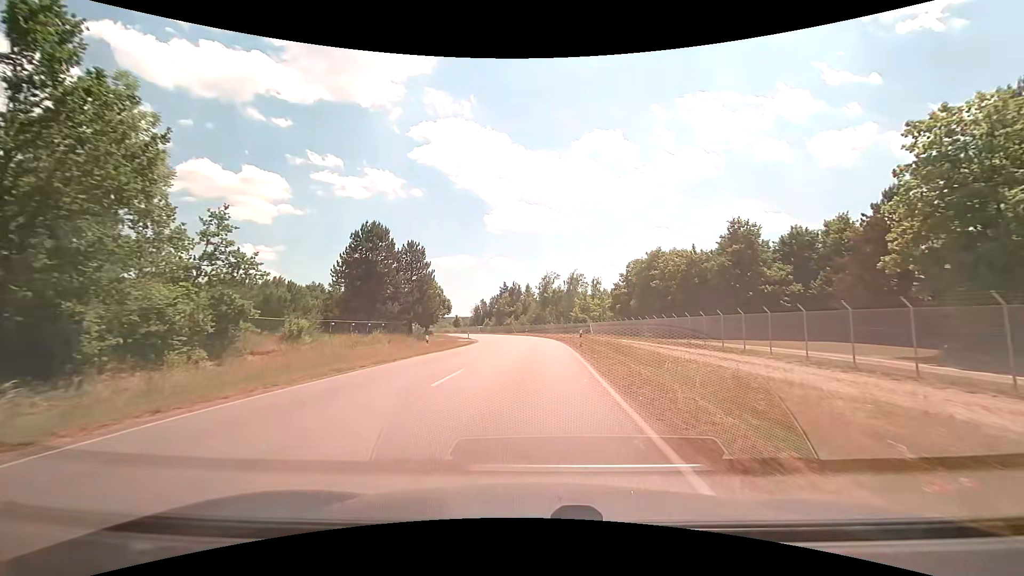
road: unclassified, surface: asphalt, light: Day
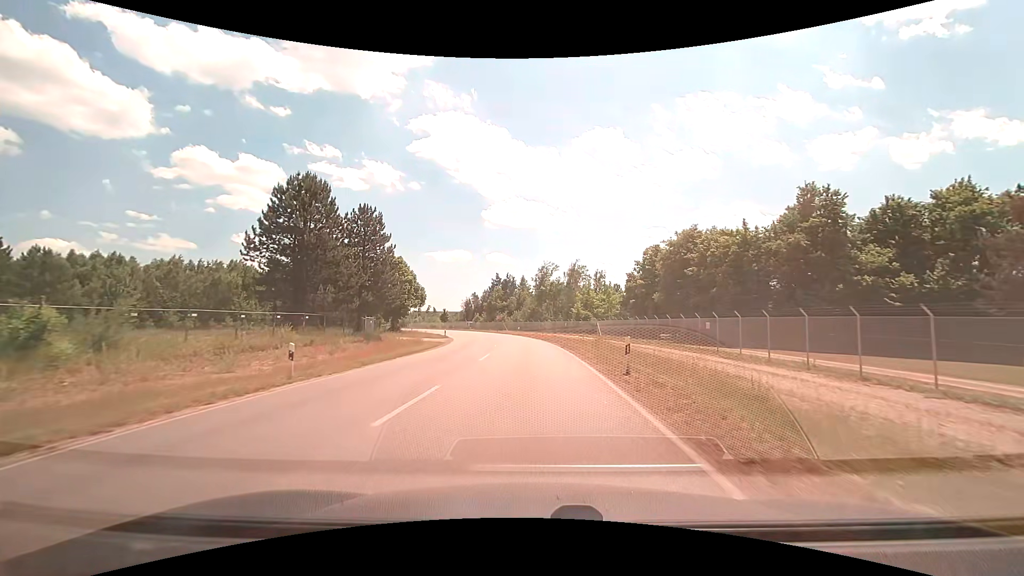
(+0.2, +16.3) m; +1°
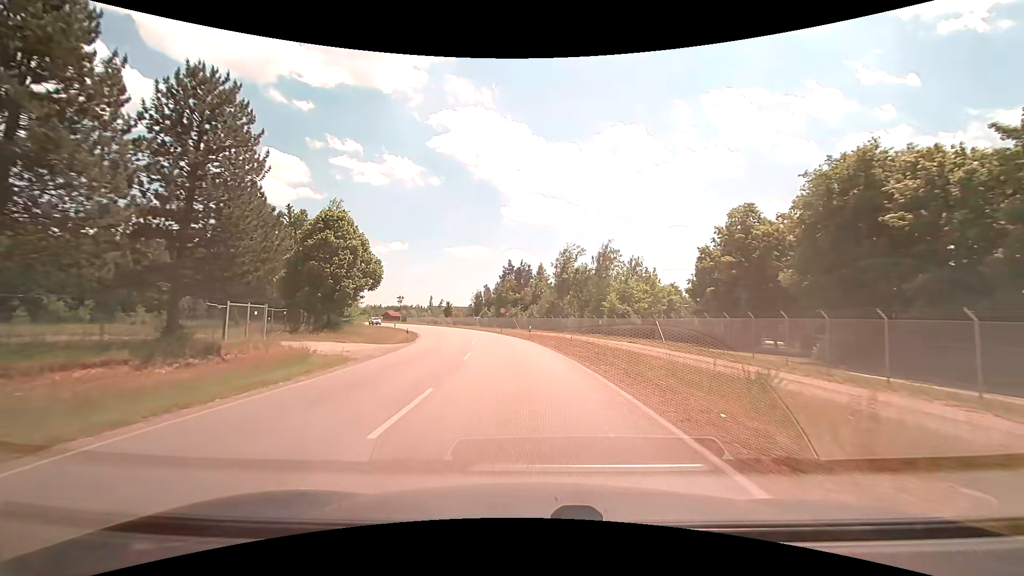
(-0.2, +25.0) m; -2°
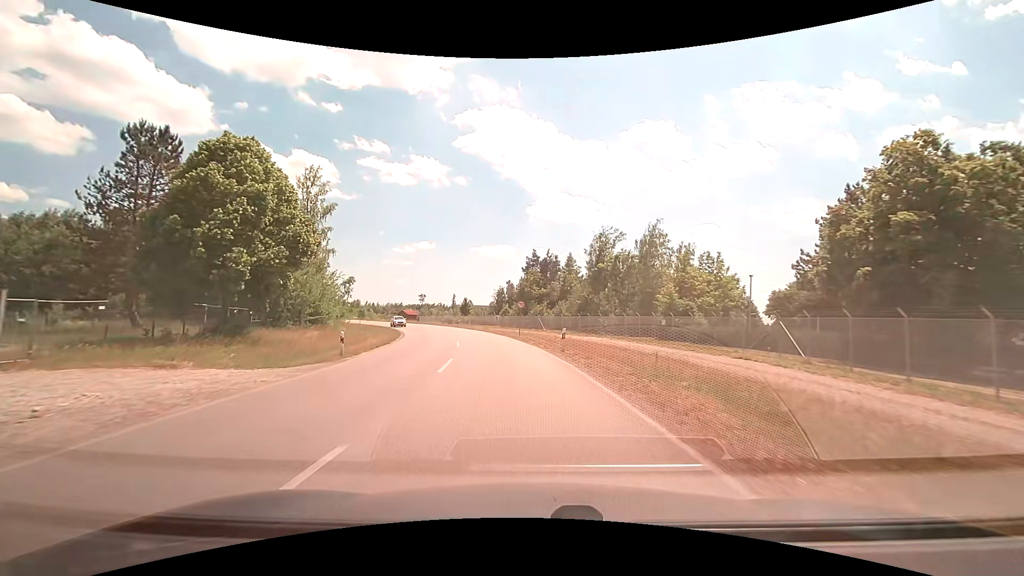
(-0.3, +17.0) m; -3°
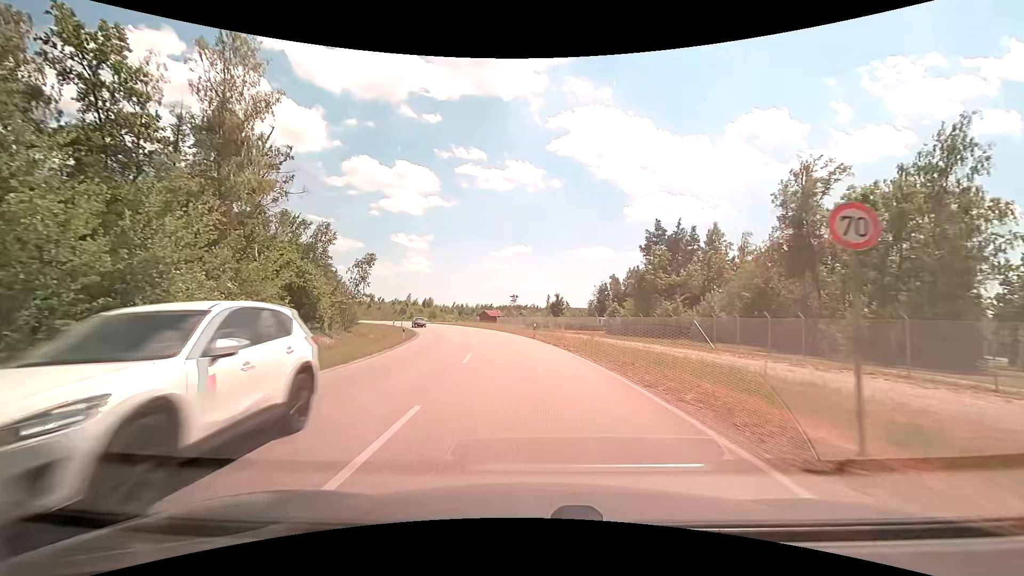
(-3.4, +33.9) m; -11°
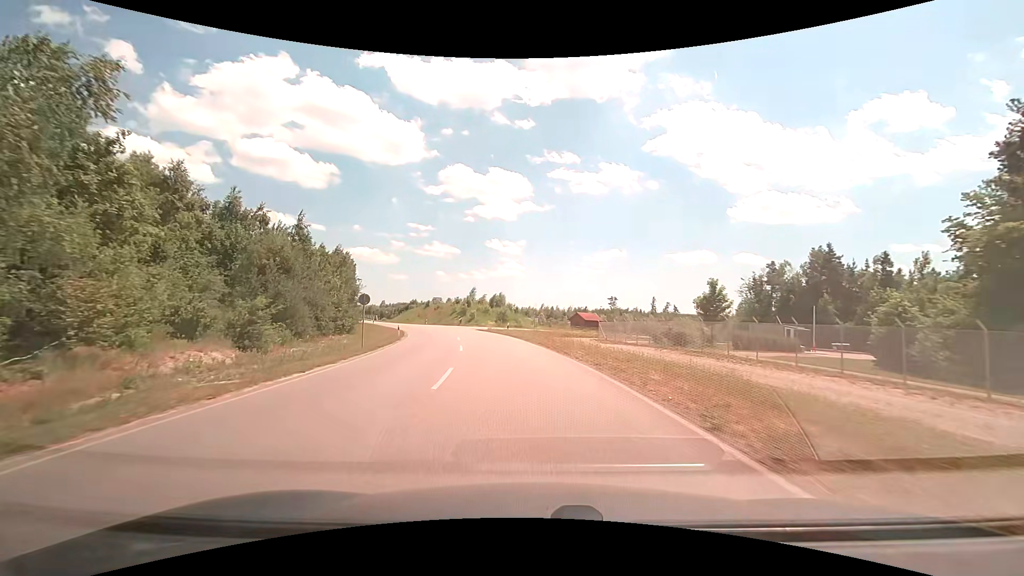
(-4.0, +42.3) m; -11°
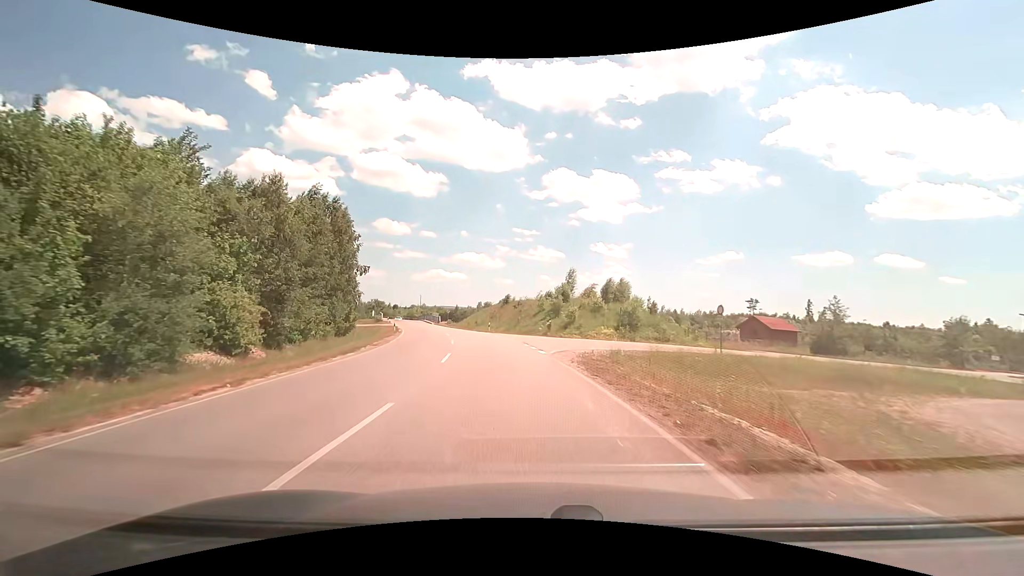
(-4.2, +42.4) m; -12°
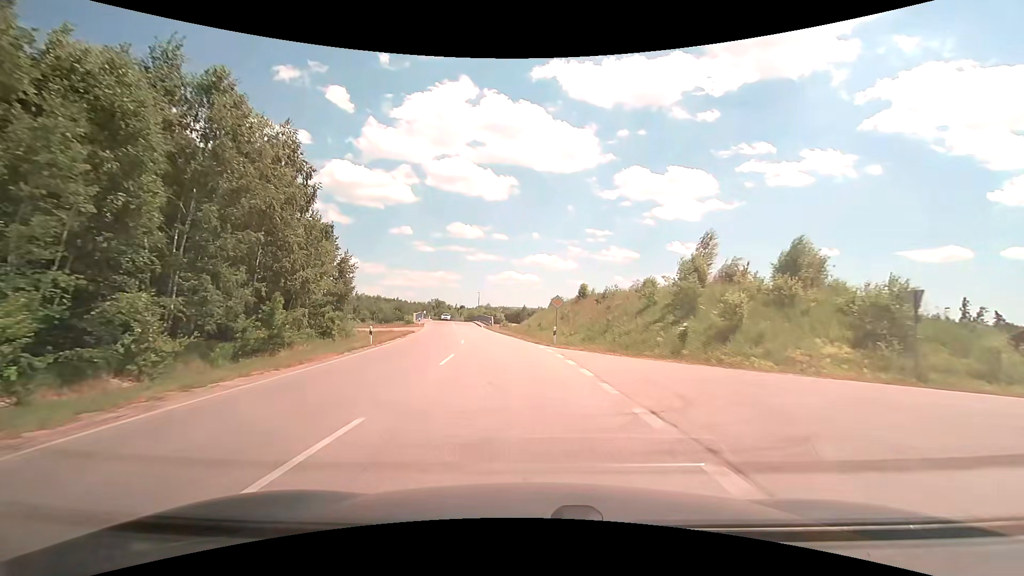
(-1.7, +25.7) m; -8°
